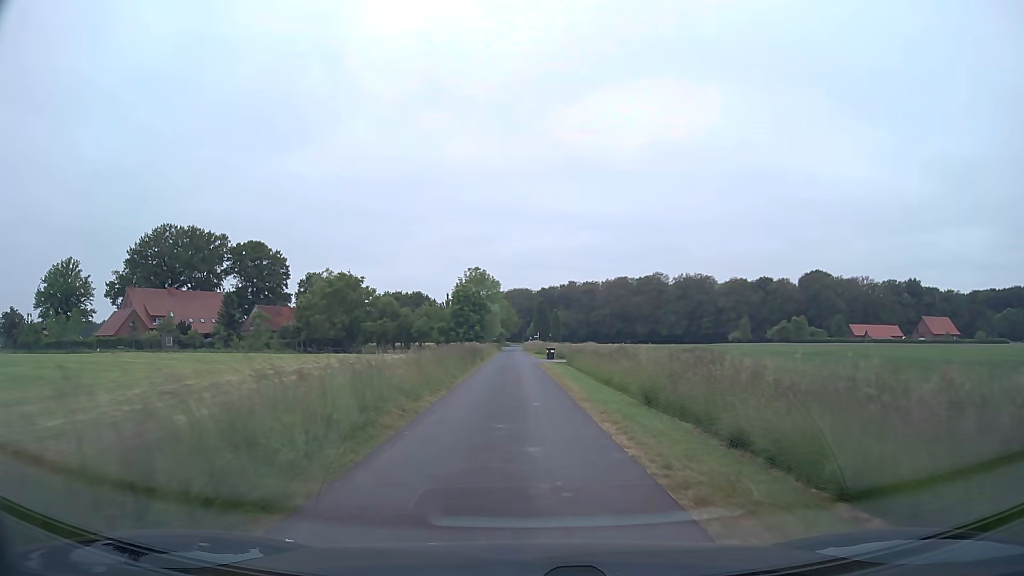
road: unclassified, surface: asphalt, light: Day
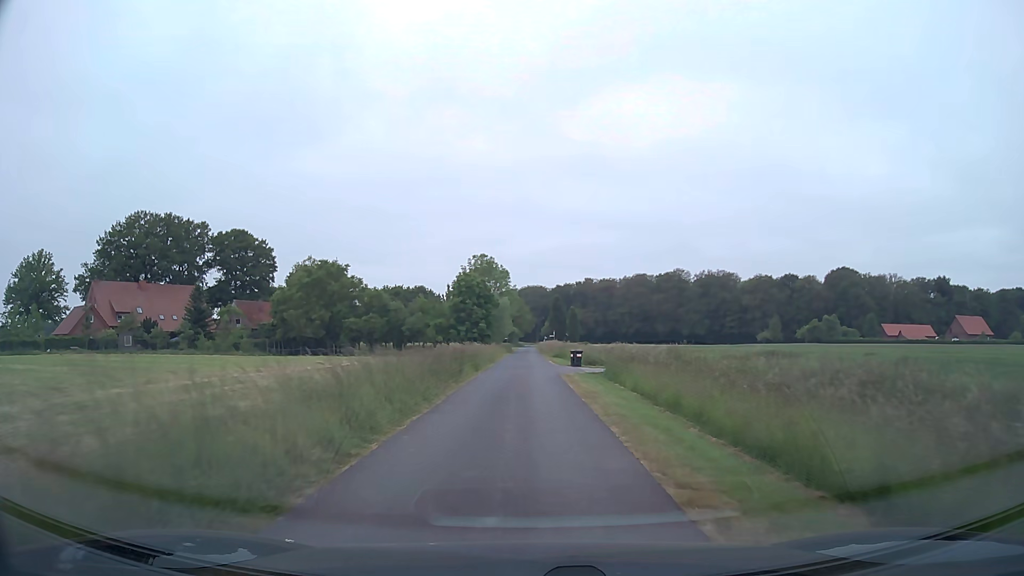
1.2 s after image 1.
(-0.1, +14.9) m; -1°
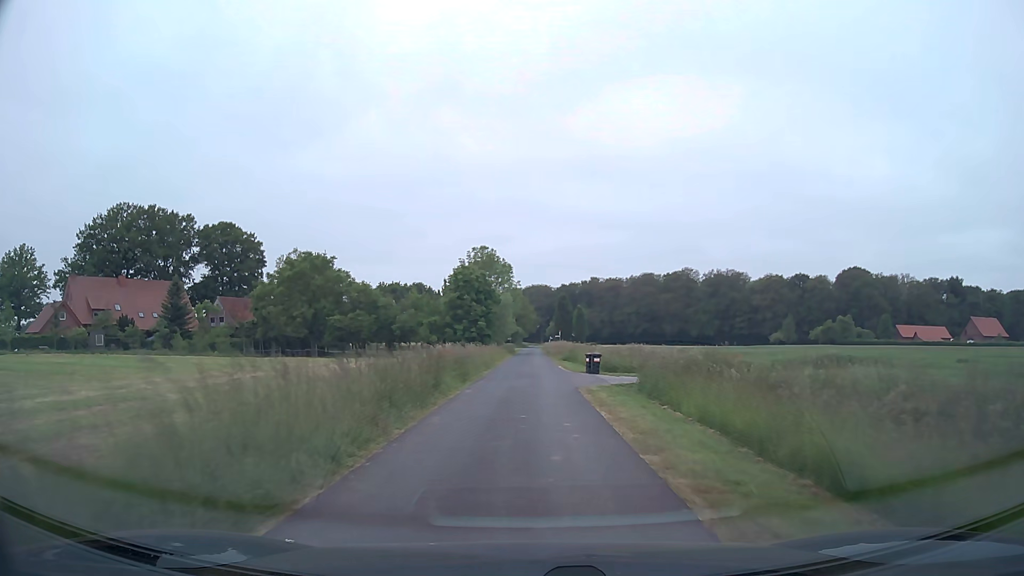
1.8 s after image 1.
(0.0, +7.5) m; 0°
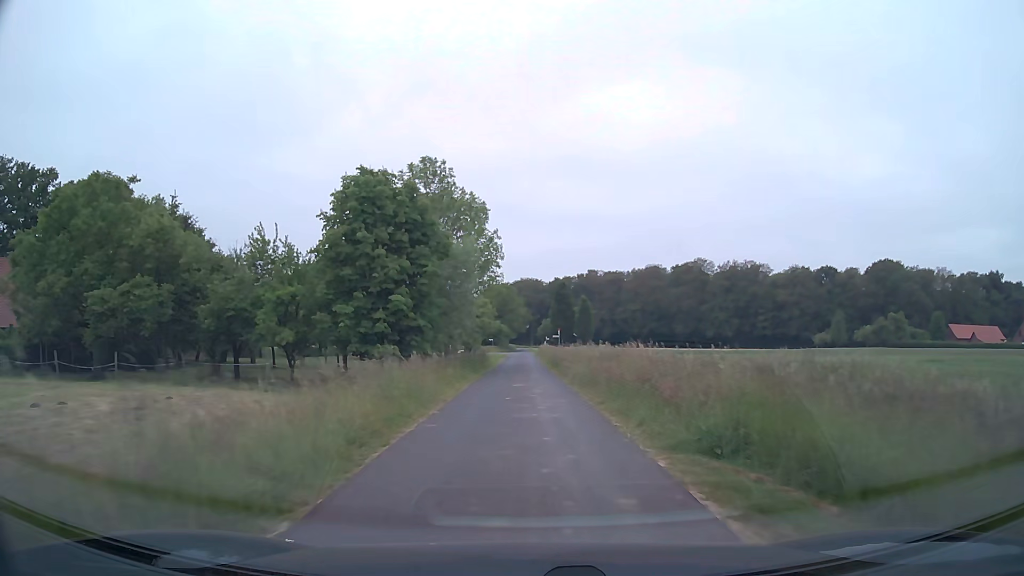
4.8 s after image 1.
(+0.1, +37.9) m; +1°
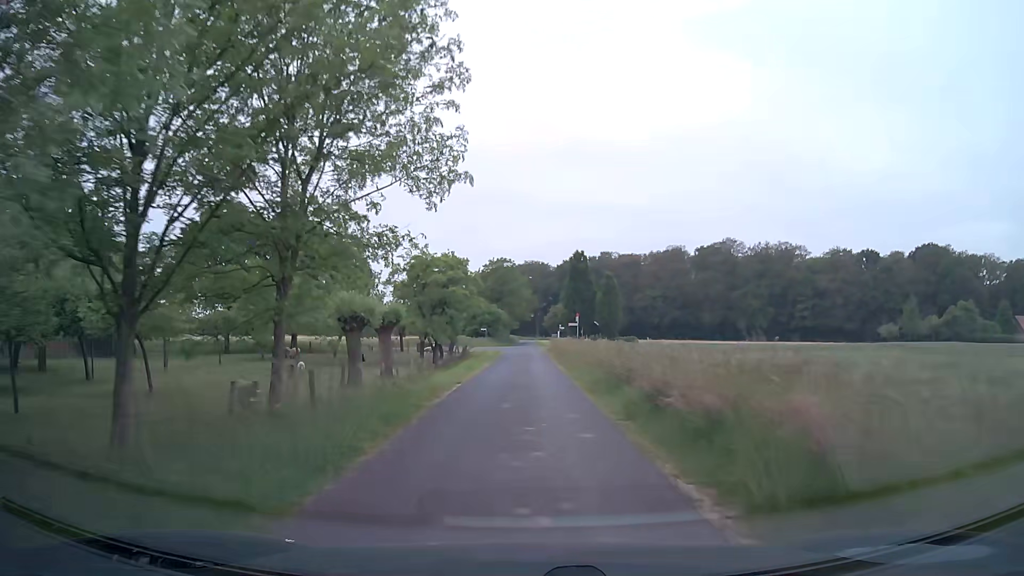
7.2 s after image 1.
(-0.1, +30.2) m; 0°
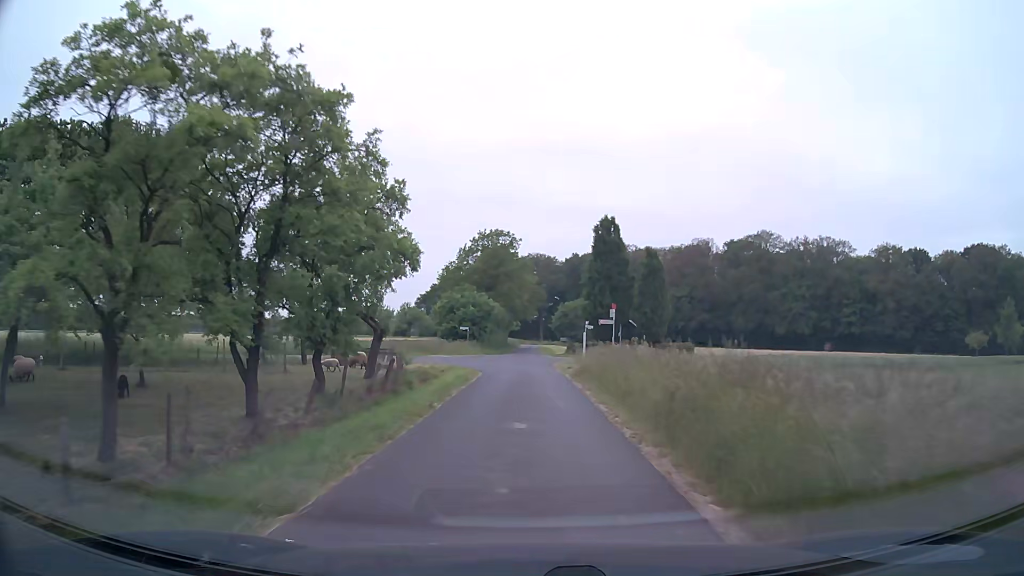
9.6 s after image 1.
(-0.2, +29.1) m; 0°
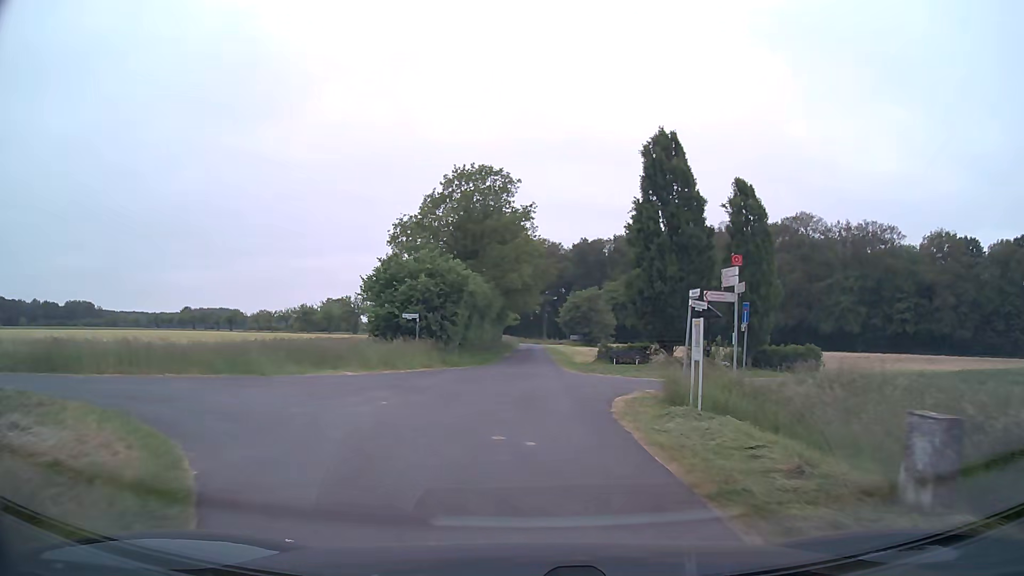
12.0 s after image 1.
(-0.1, +26.7) m; 0°
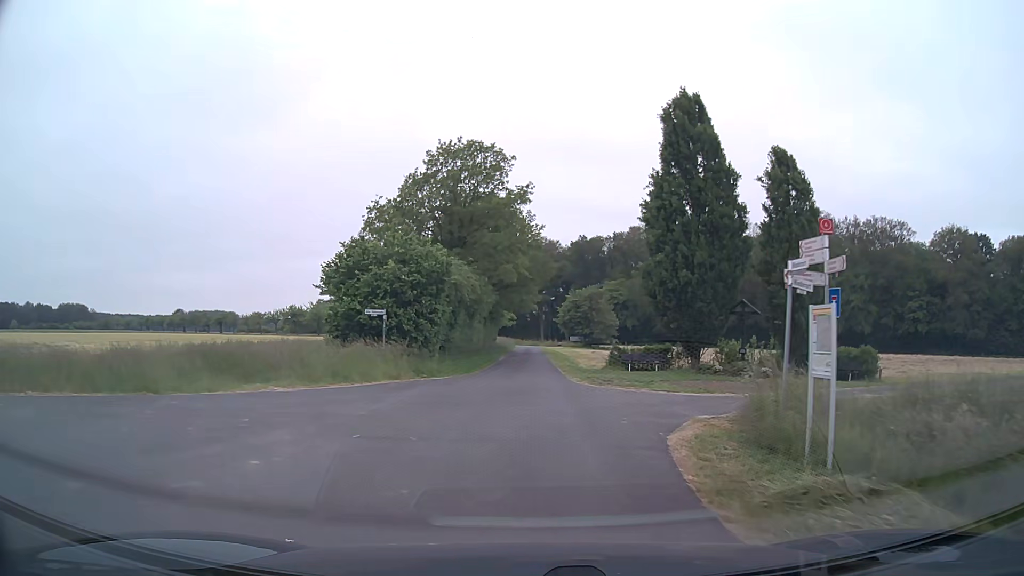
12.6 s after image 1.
(0.0, +6.4) m; +1°
